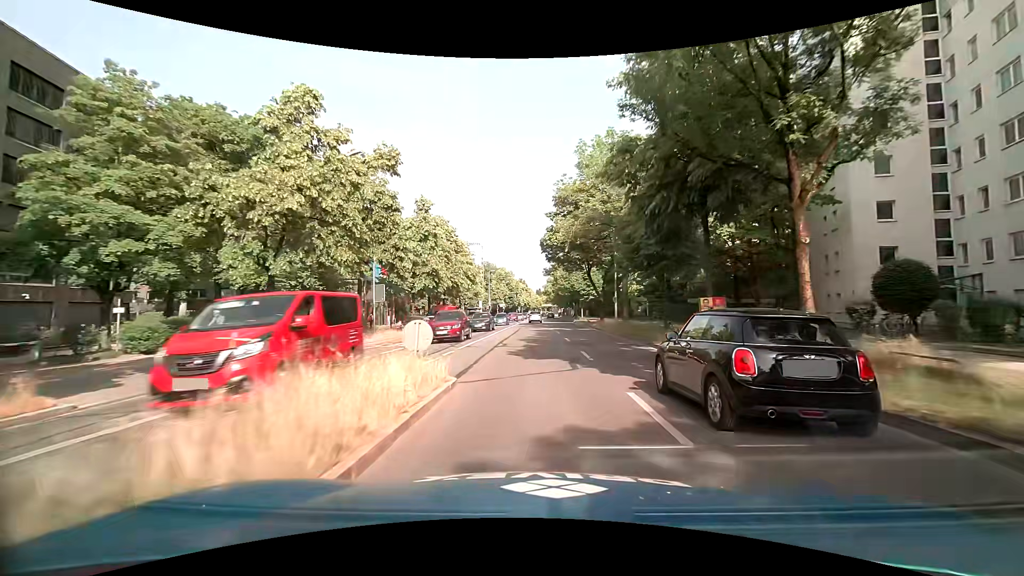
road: tertiary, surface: asphalt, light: Day
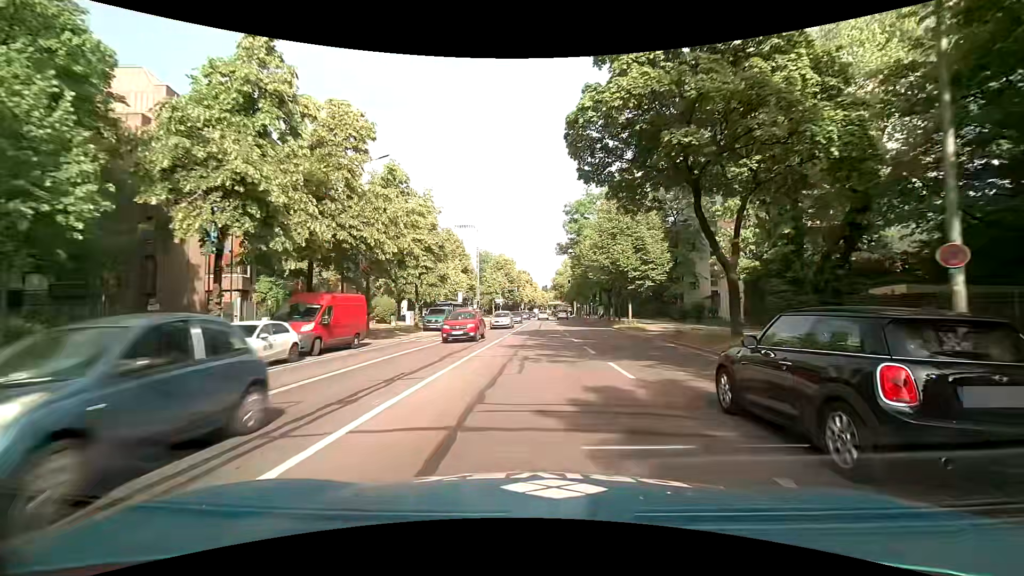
(-0.1, +31.1) m; 0°
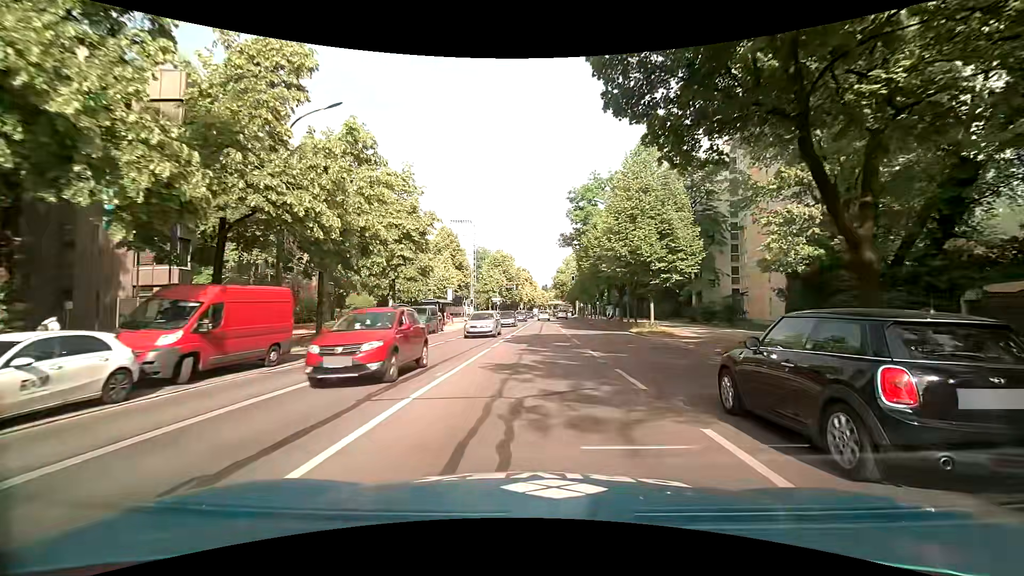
(0.0, +7.2) m; 0°
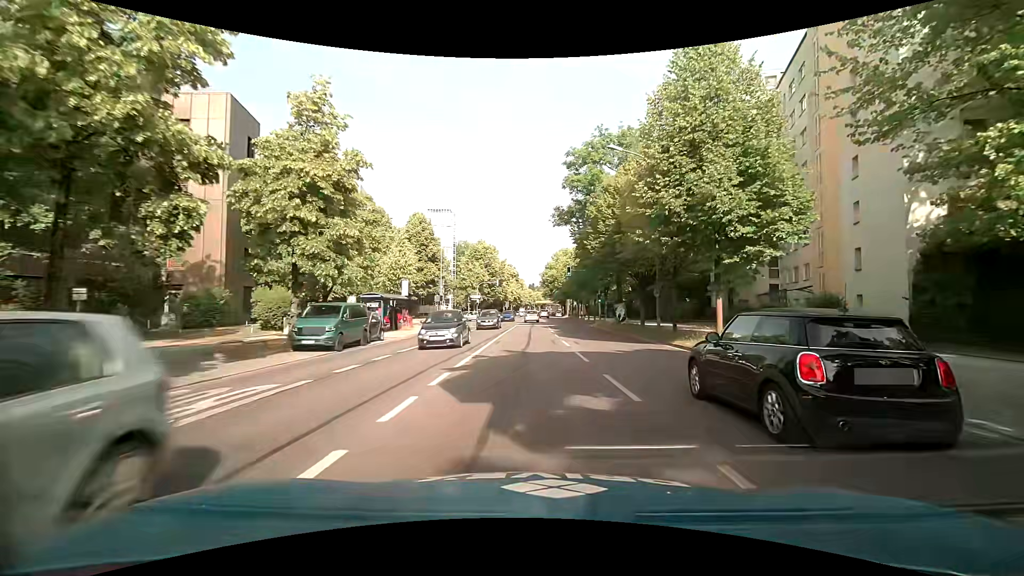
(+0.1, +13.4) m; +2°
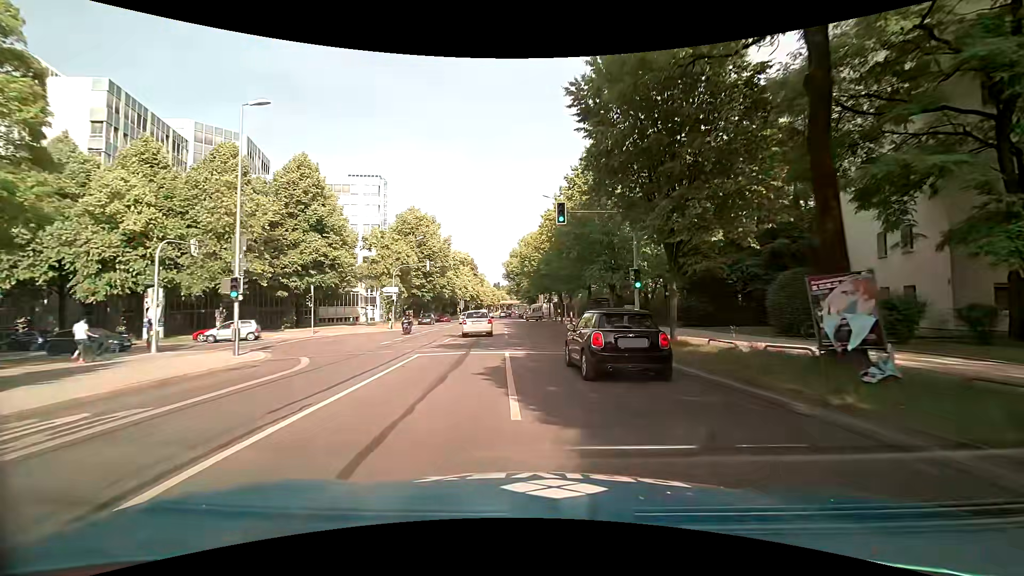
(+1.0, +31.2) m; +4°
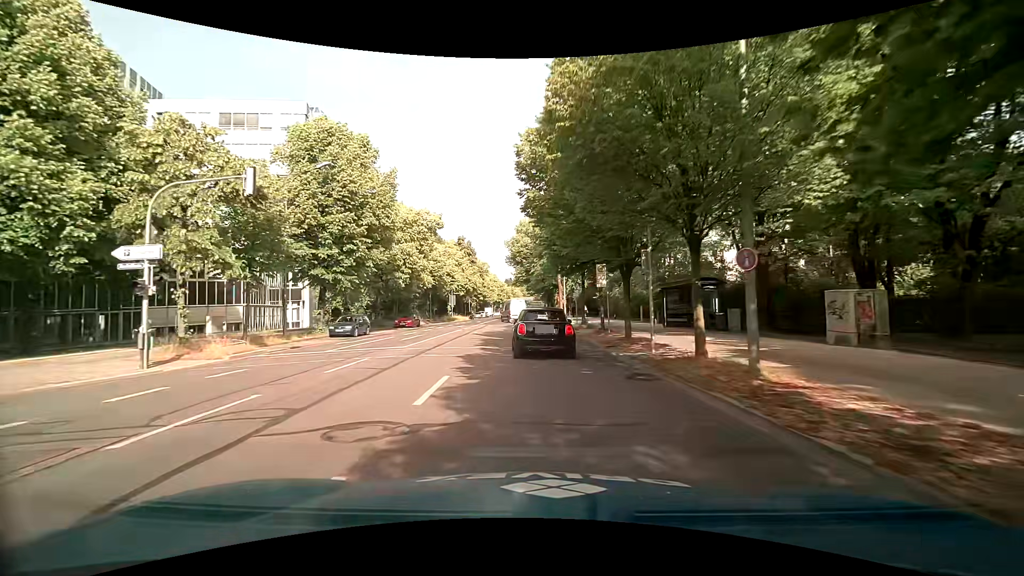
(-0.3, +30.4) m; -3°
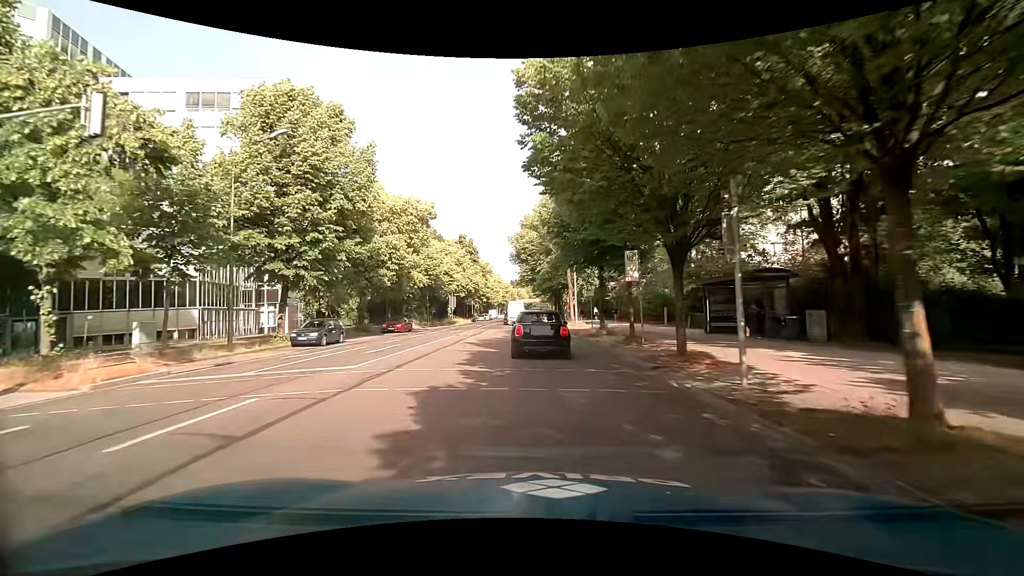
(0.0, +6.0) m; -1°
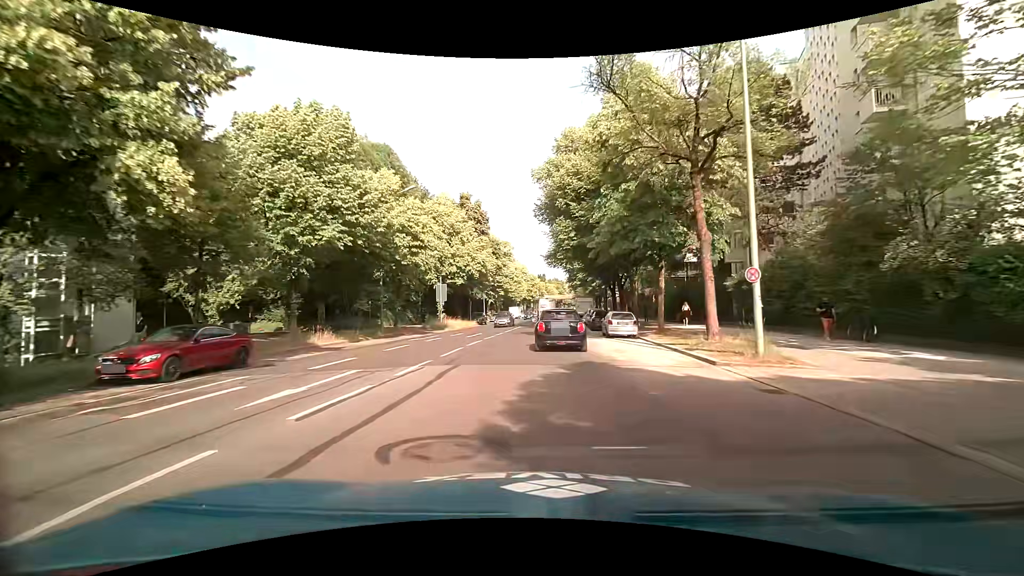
(-1.0, +31.1) m; -1°
(0, +10) (0, +20) (0, +30) (0, +40) (0, +50) (+1, +60) (+1, +70) (+1, +80) (+2, +90) (+2, +100) m
